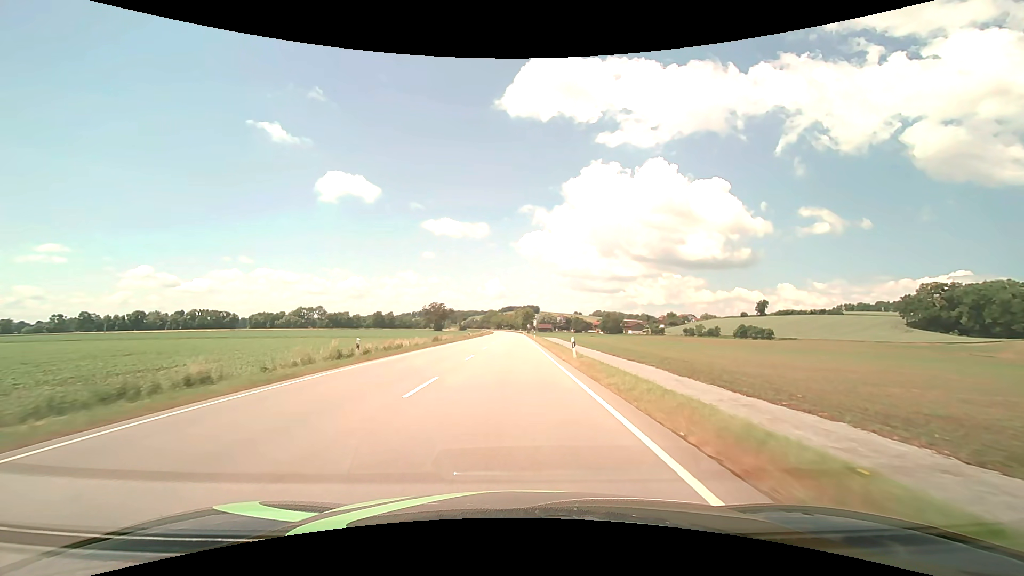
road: primary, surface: asphalt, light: Day
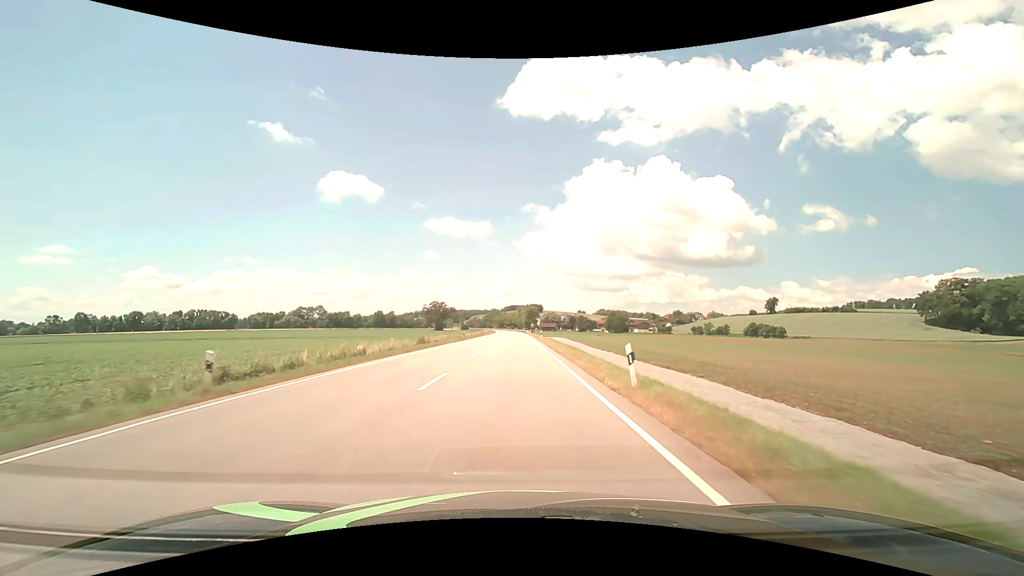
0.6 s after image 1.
(0.0, +10.8) m; 0°
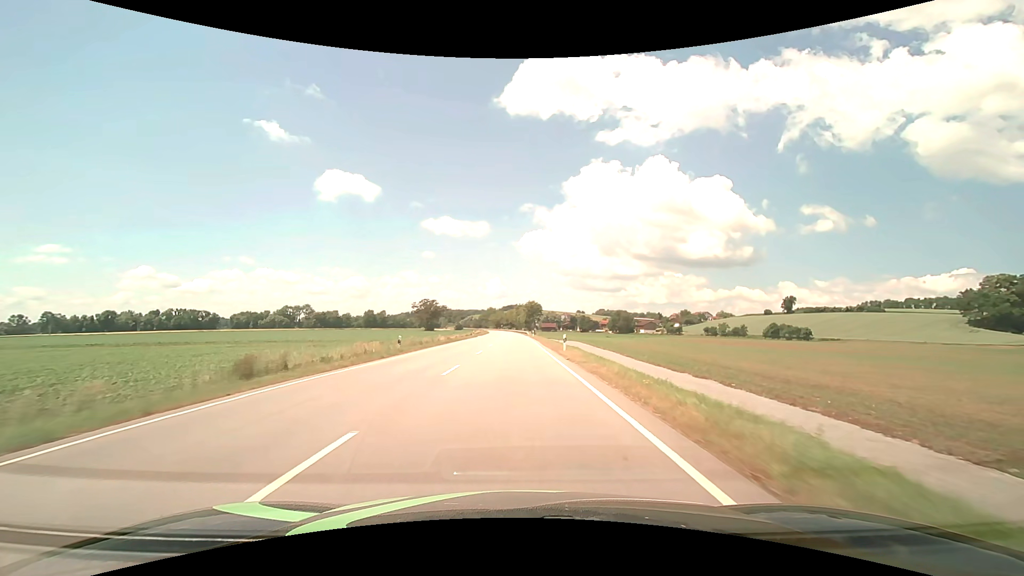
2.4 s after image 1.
(0.0, +32.3) m; 0°
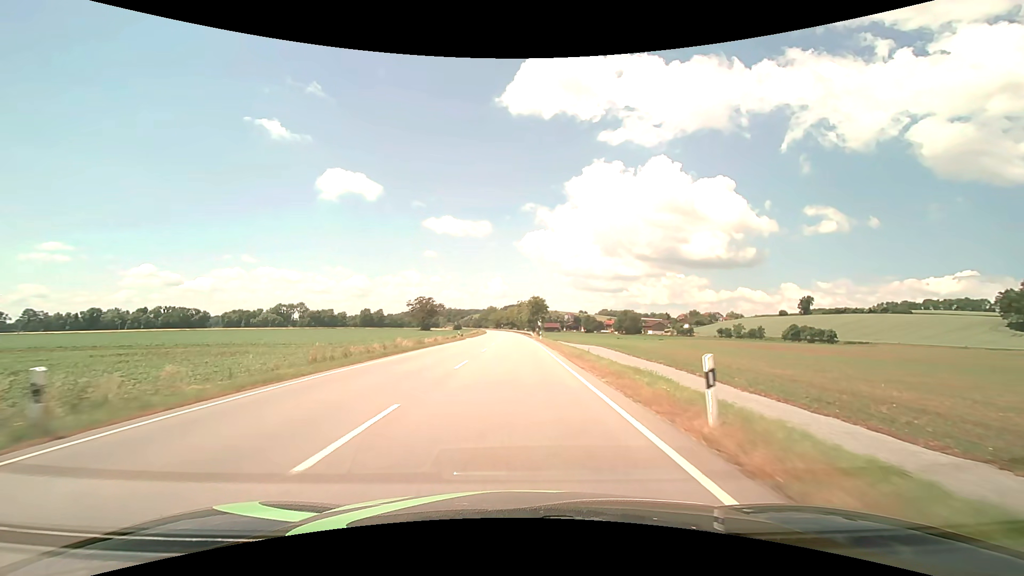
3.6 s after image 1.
(0.0, +21.5) m; 0°
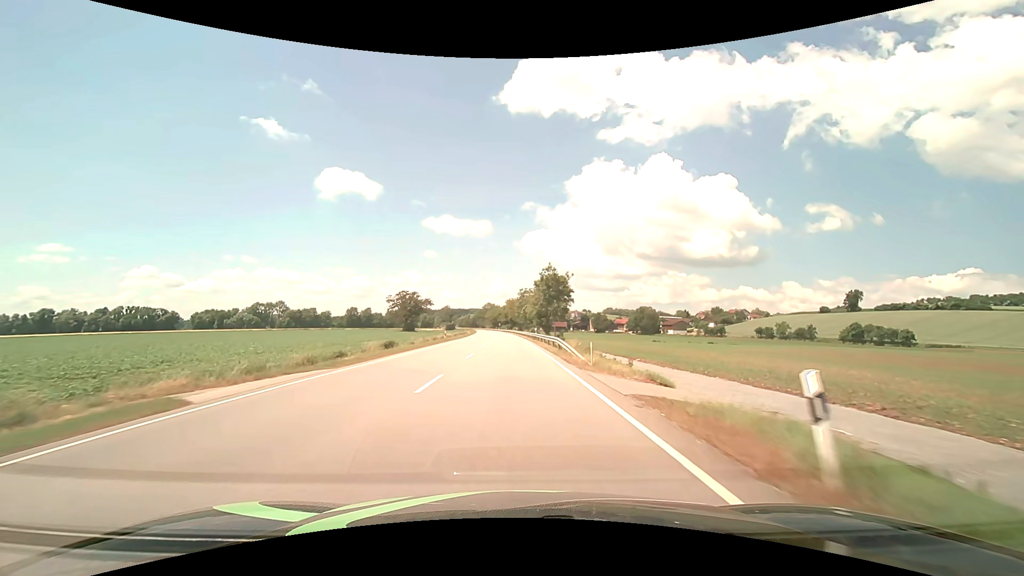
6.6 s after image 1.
(-0.1, +53.8) m; 0°
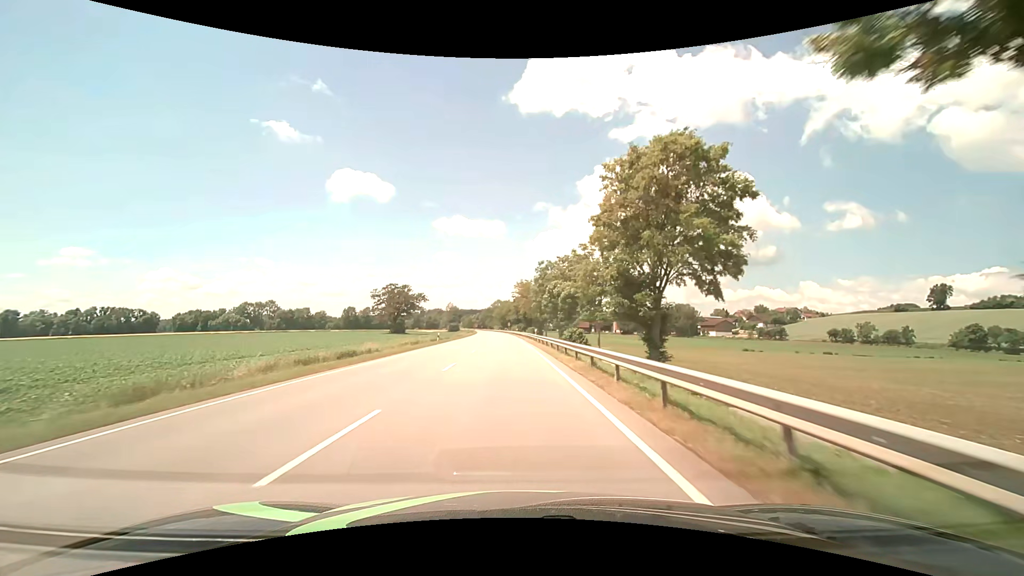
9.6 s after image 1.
(-0.6, +53.7) m; -2°
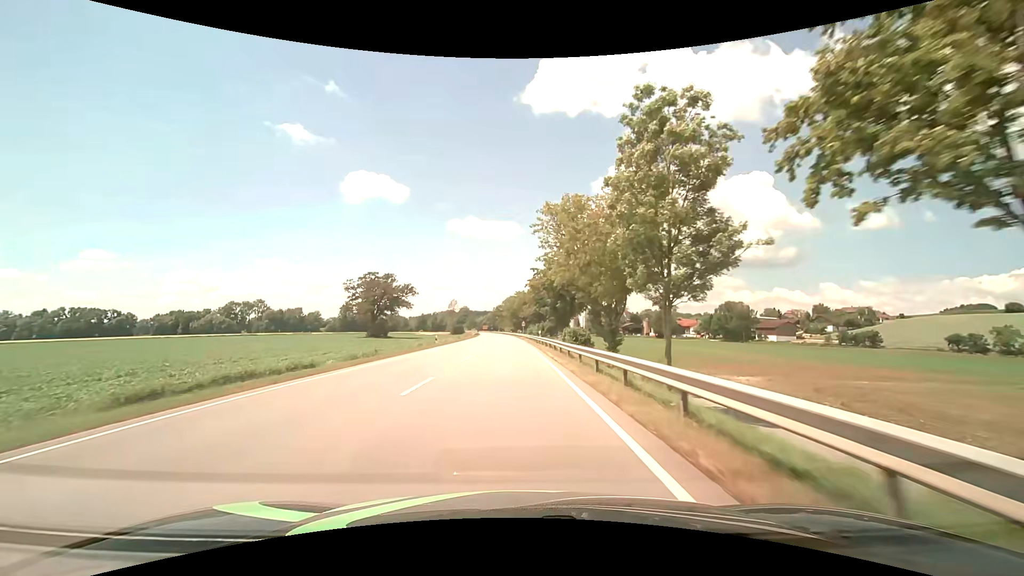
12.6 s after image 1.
(-0.7, +53.7) m; -2°
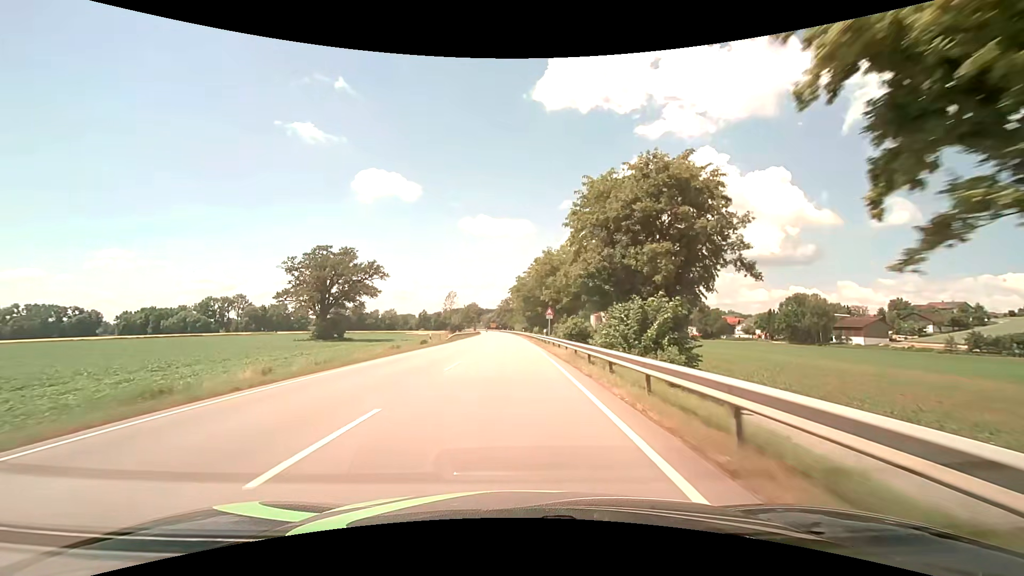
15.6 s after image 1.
(-0.6, +53.7) m; -1°
(0, +10) (0, +20) (0, +30) (0, +40) (-1, +50) (-1, +60) (-1, +70) (-1, +80) (-2, +90) (-2, +100) m
